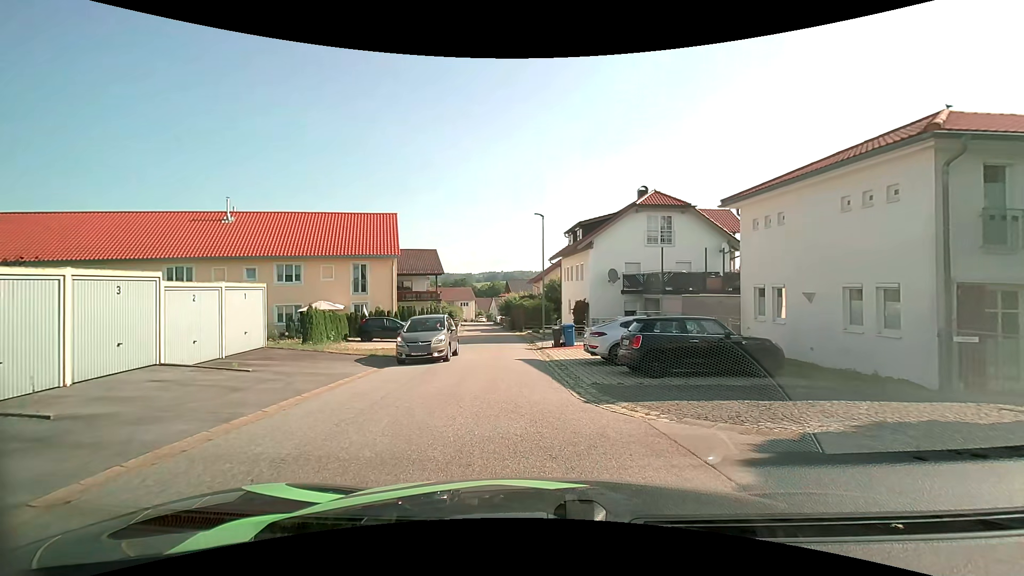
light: Day
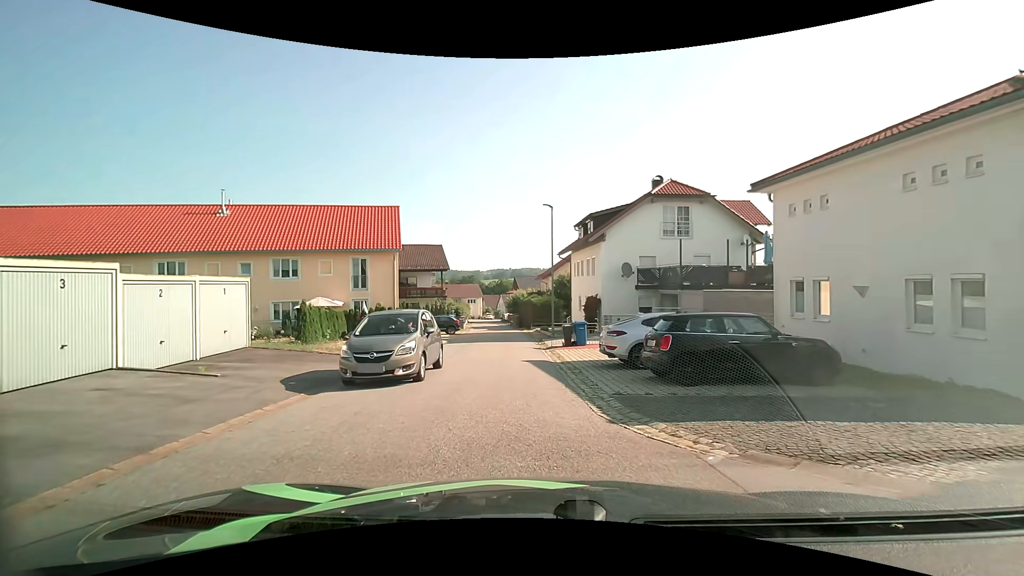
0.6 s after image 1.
(0.0, +1.9) m; -1°
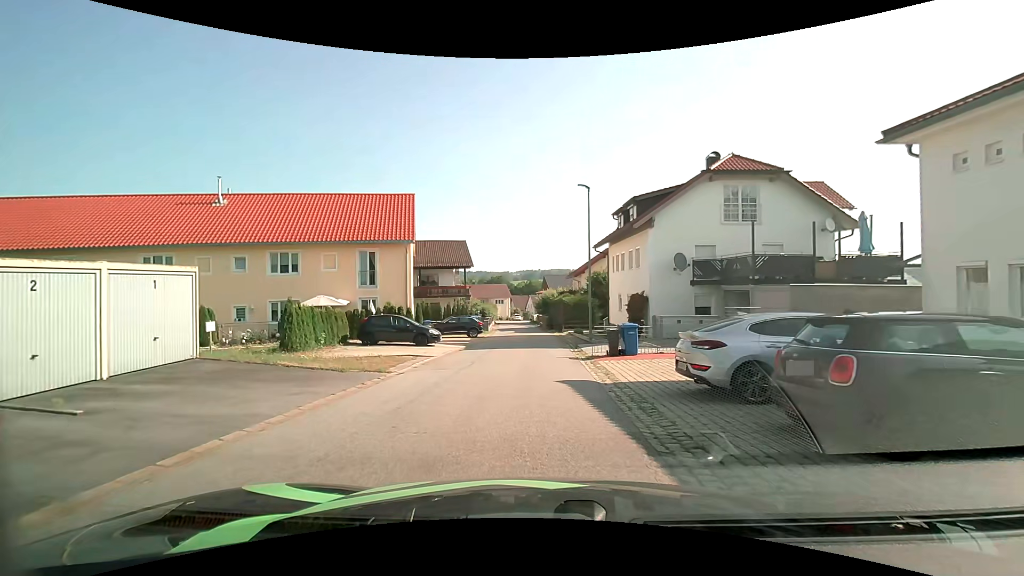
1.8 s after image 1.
(-0.1, +4.7) m; -3°
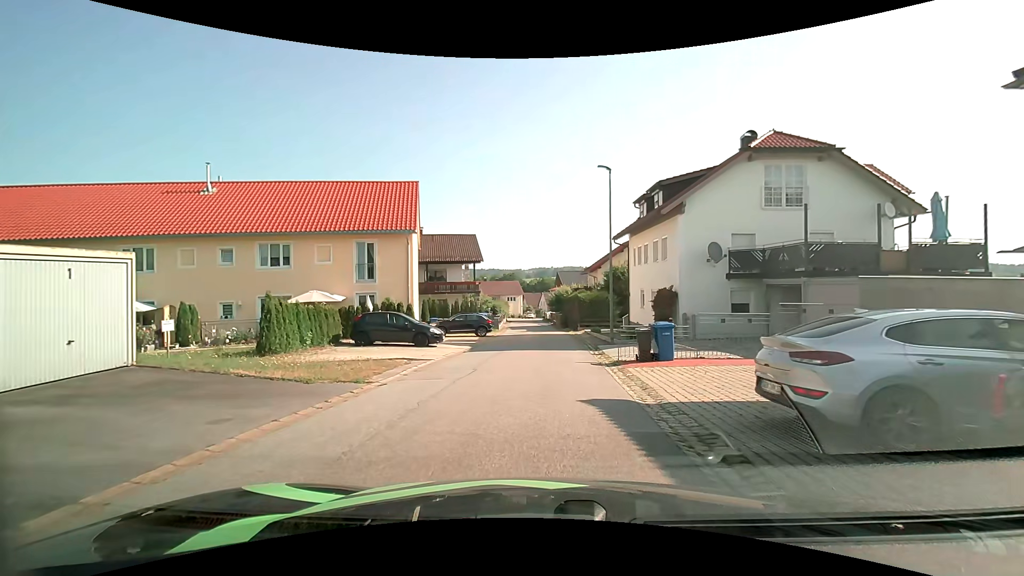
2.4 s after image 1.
(-0.1, +2.8) m; -2°
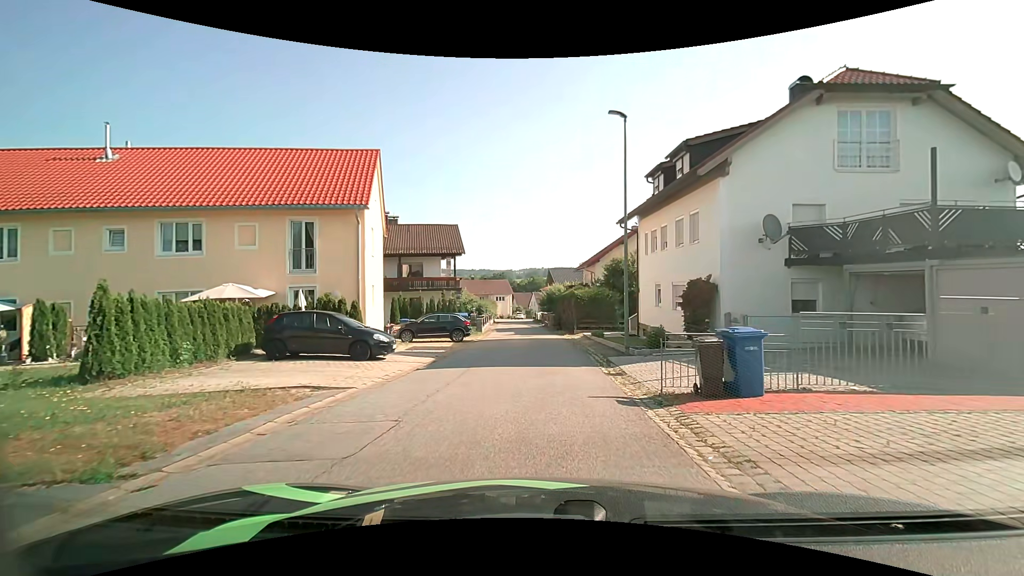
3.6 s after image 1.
(0.0, +6.3) m; +1°
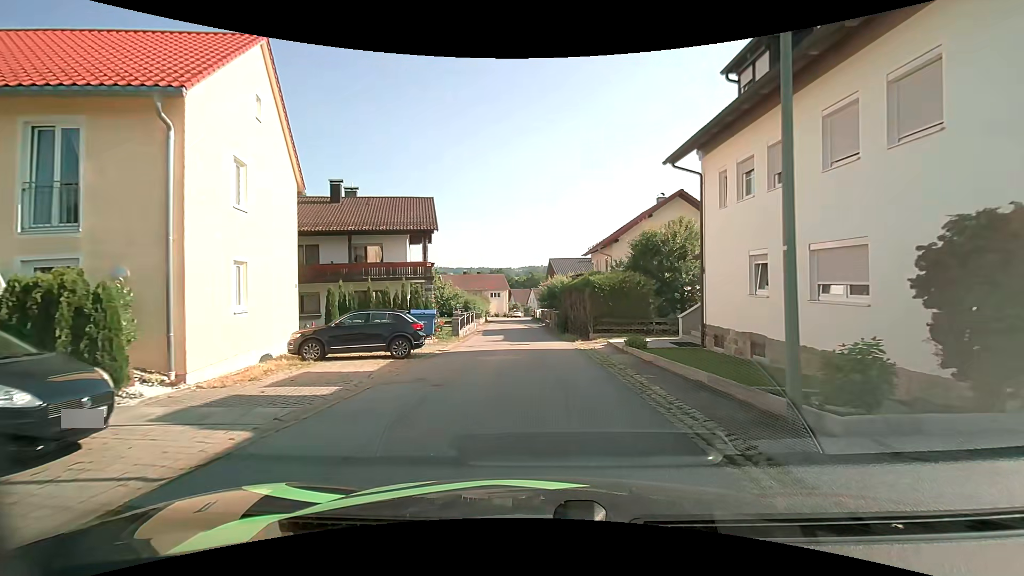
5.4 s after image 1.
(0.0, +10.9) m; +1°
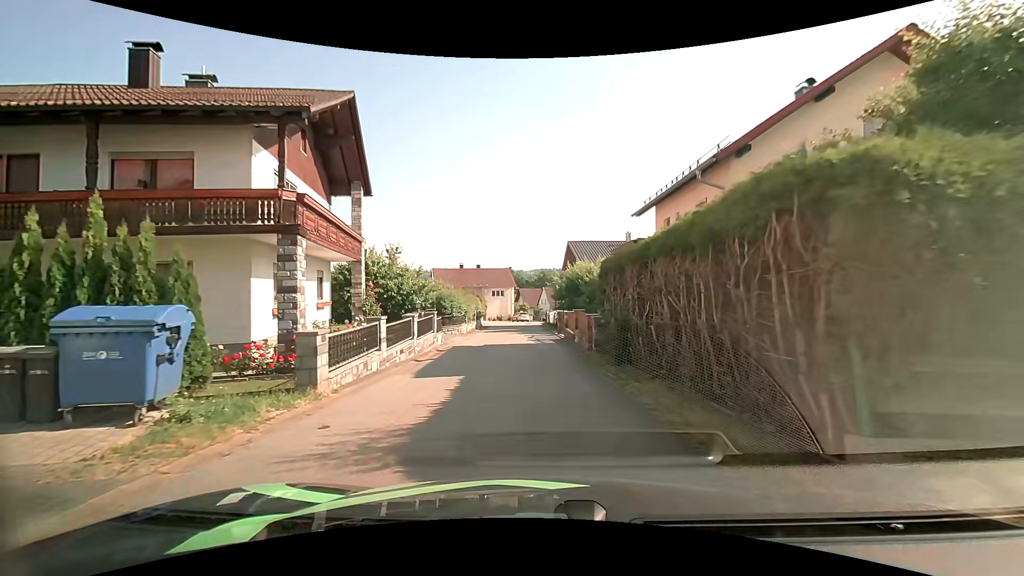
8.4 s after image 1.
(-0.4, +18.8) m; -2°
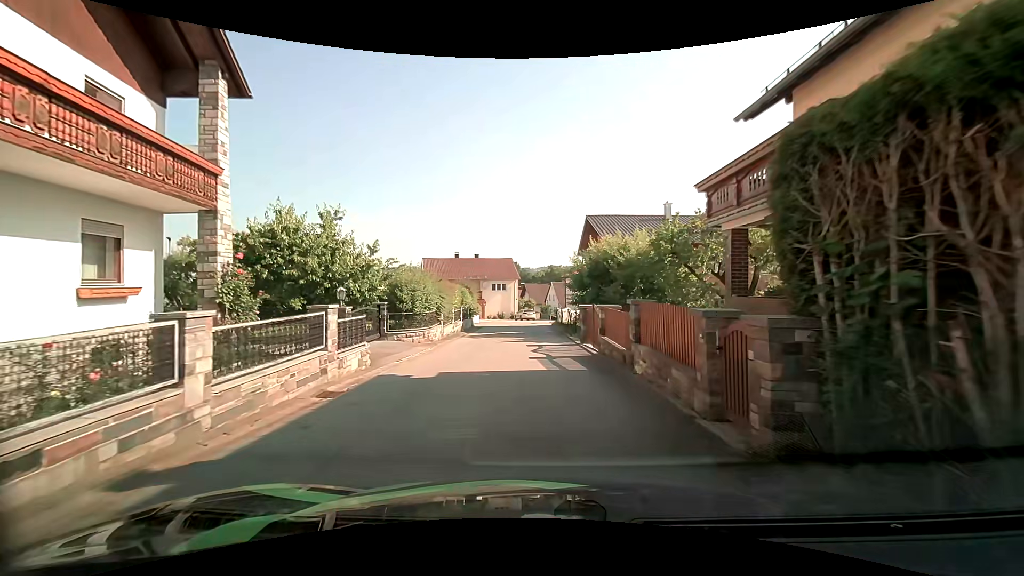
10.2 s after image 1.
(-0.1, +11.9) m; -1°
